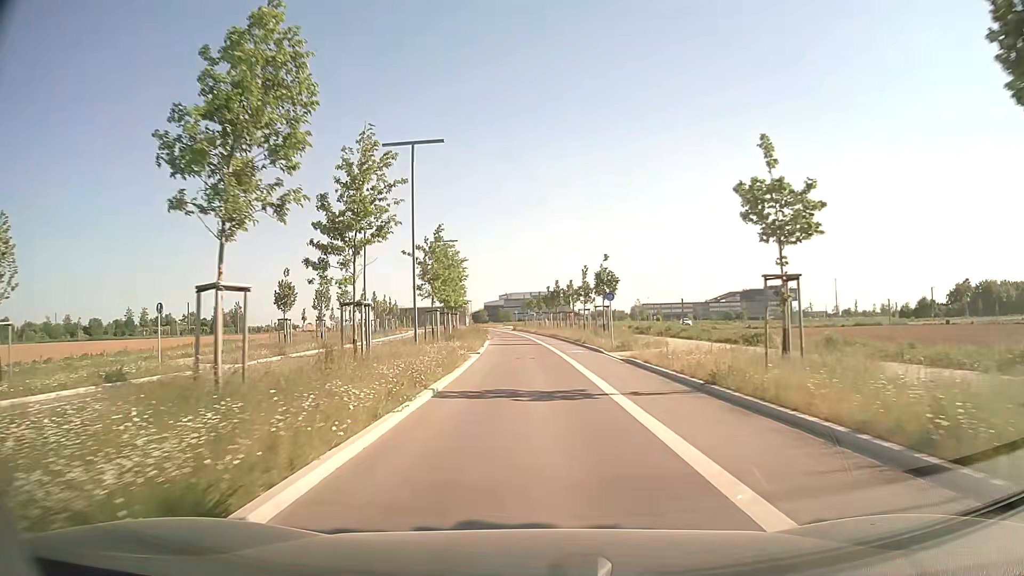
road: tertiary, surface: asphalt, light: Day
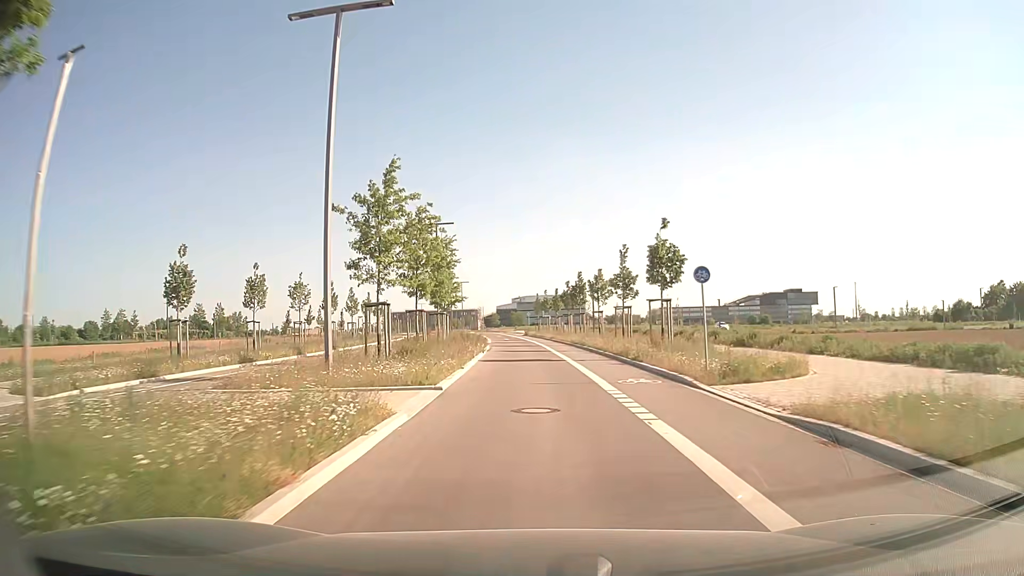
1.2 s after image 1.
(-0.2, +15.2) m; -1°
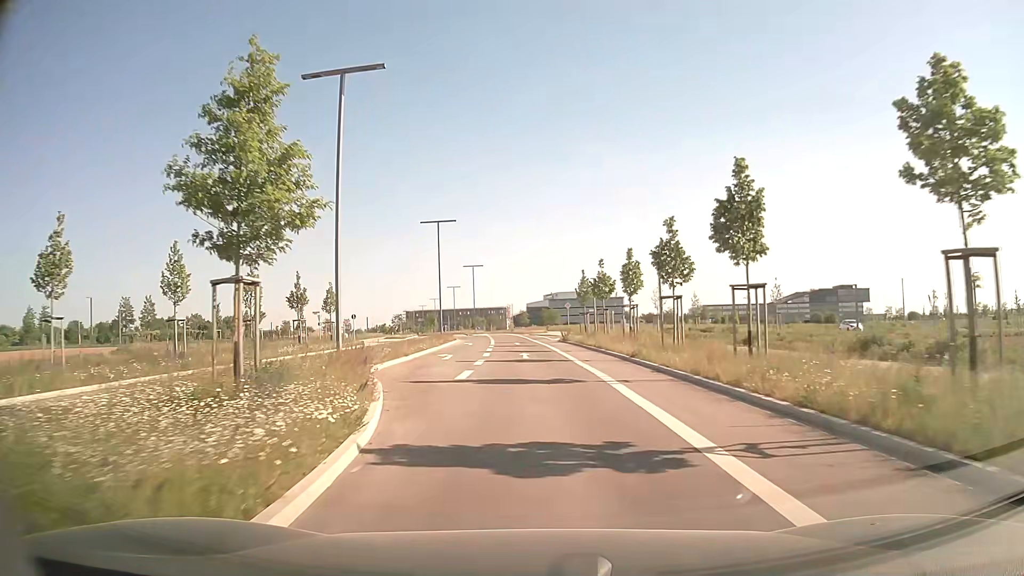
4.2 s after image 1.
(-0.8, +36.4) m; -3°
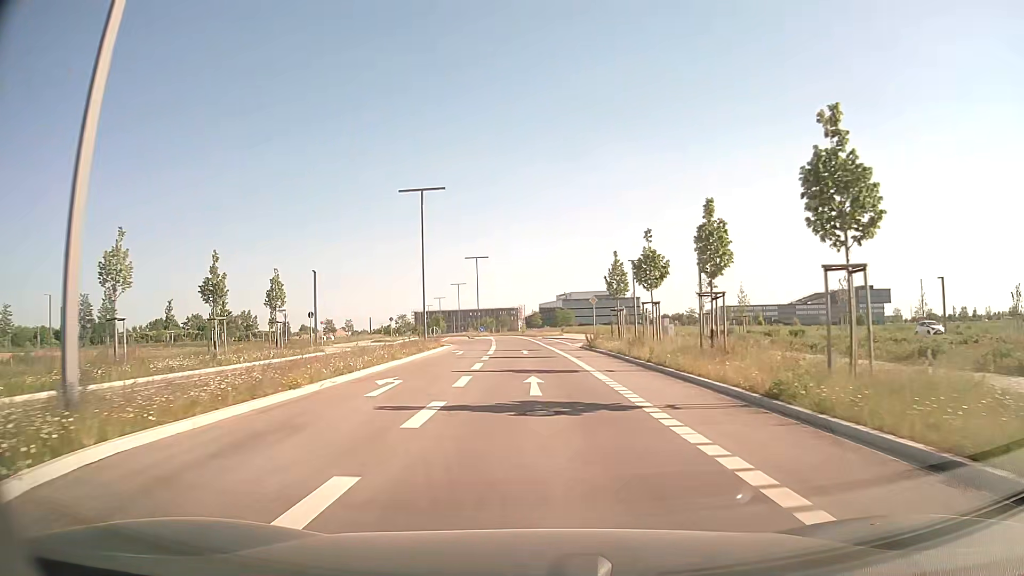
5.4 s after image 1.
(0.0, +13.9) m; -1°
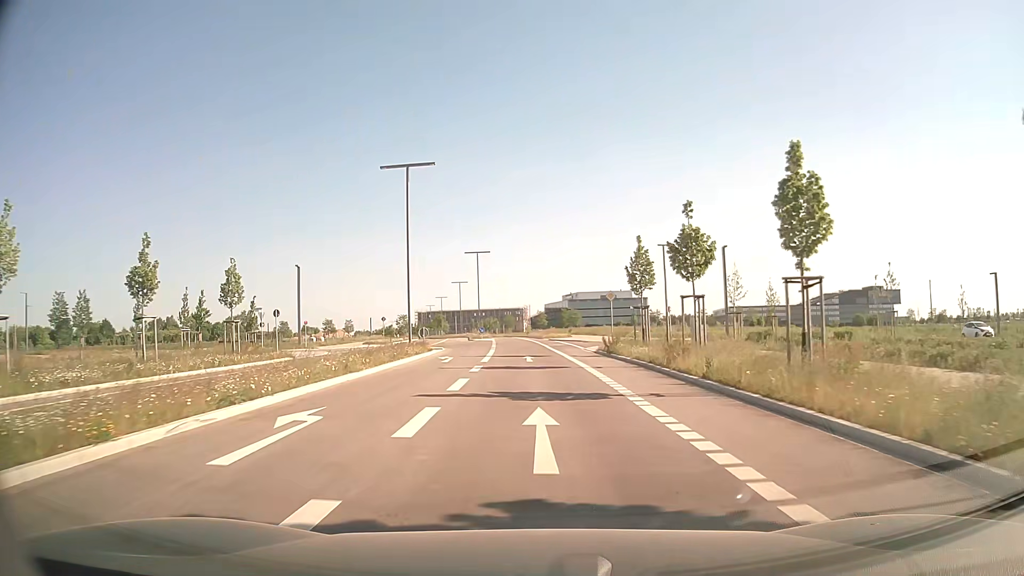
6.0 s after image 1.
(0.0, +6.8) m; 0°
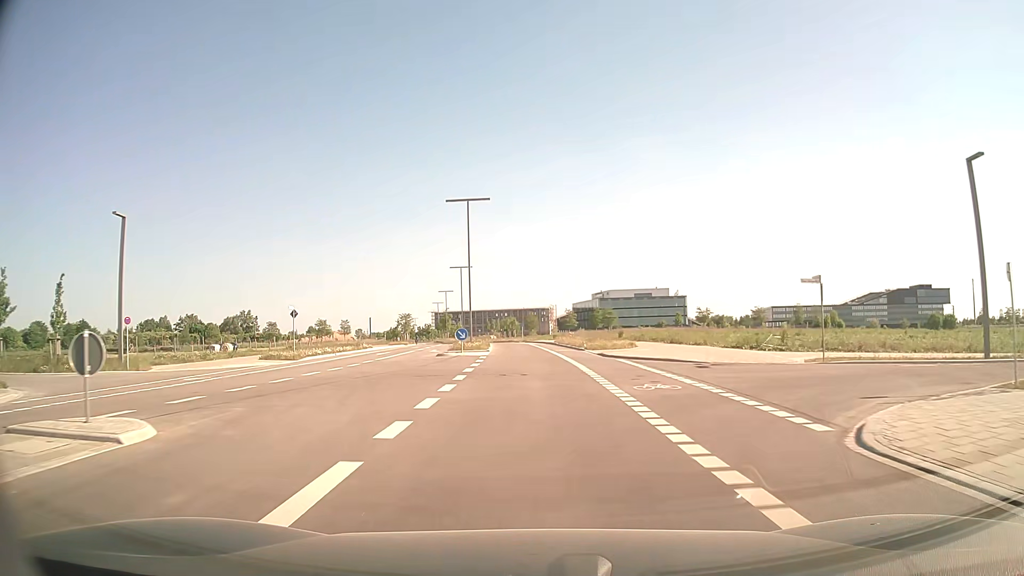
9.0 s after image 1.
(-0.4, +33.8) m; -2°
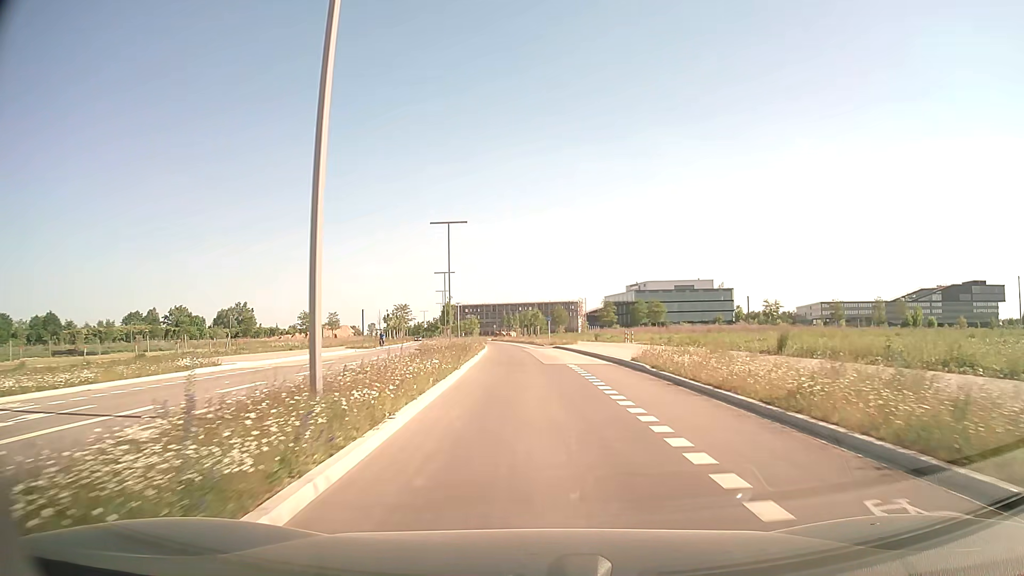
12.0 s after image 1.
(-0.8, +36.0) m; -2°
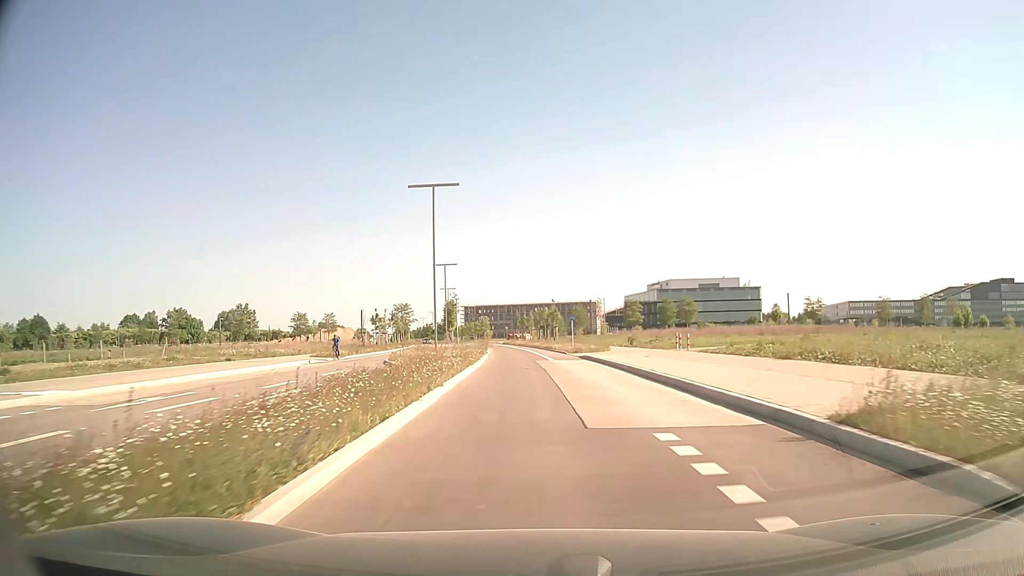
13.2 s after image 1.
(-0.1, +15.5) m; -1°
(0, +10) (0, +20) (-1, +30) (-1, +40) (-2, +50) (-2, +60) (-3, +70) (-4, +80) (-5, +90) (-6, +100) m
